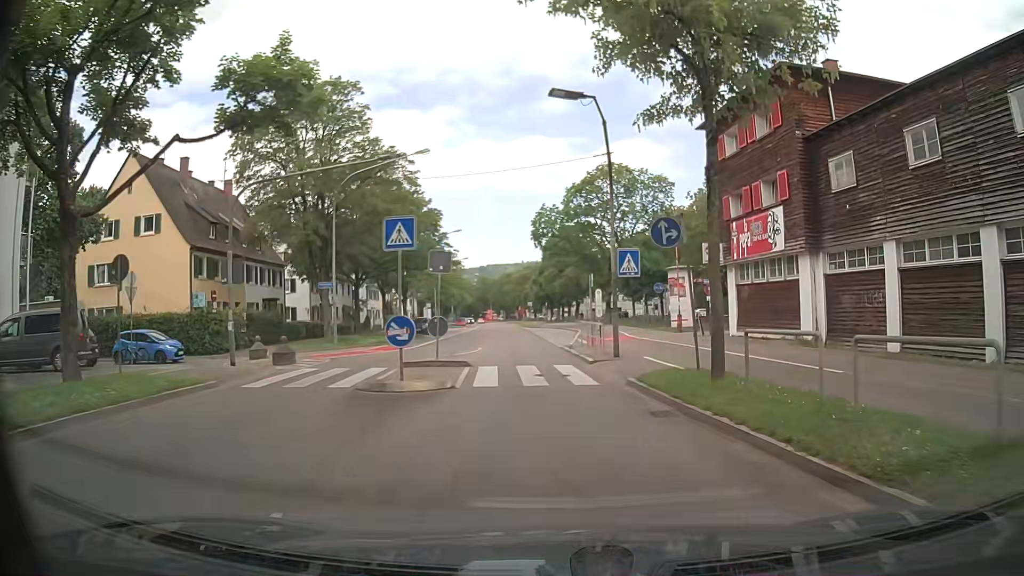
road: secondary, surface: asphalt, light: Day
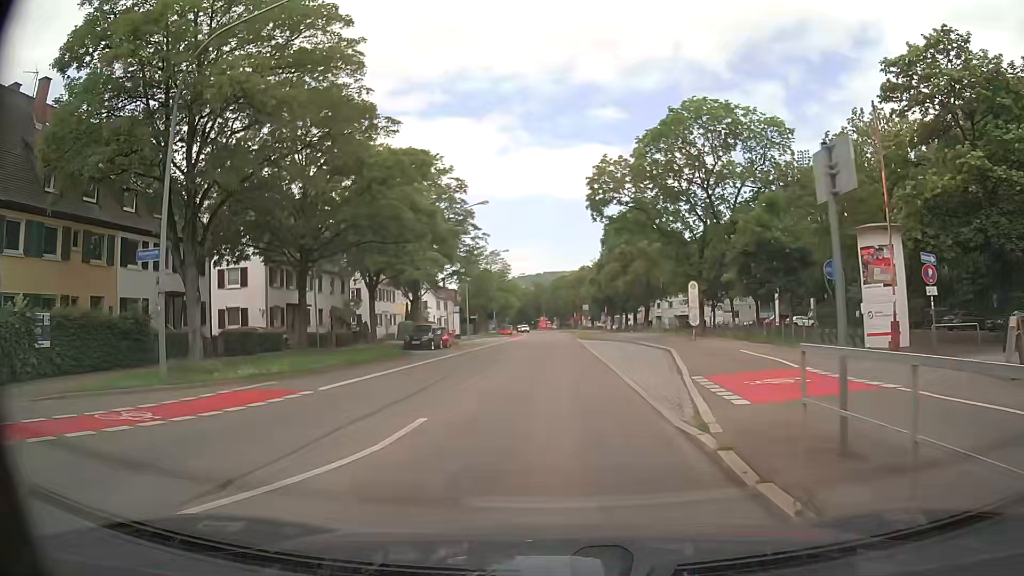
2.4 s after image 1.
(-0.2, +20.6) m; -4°
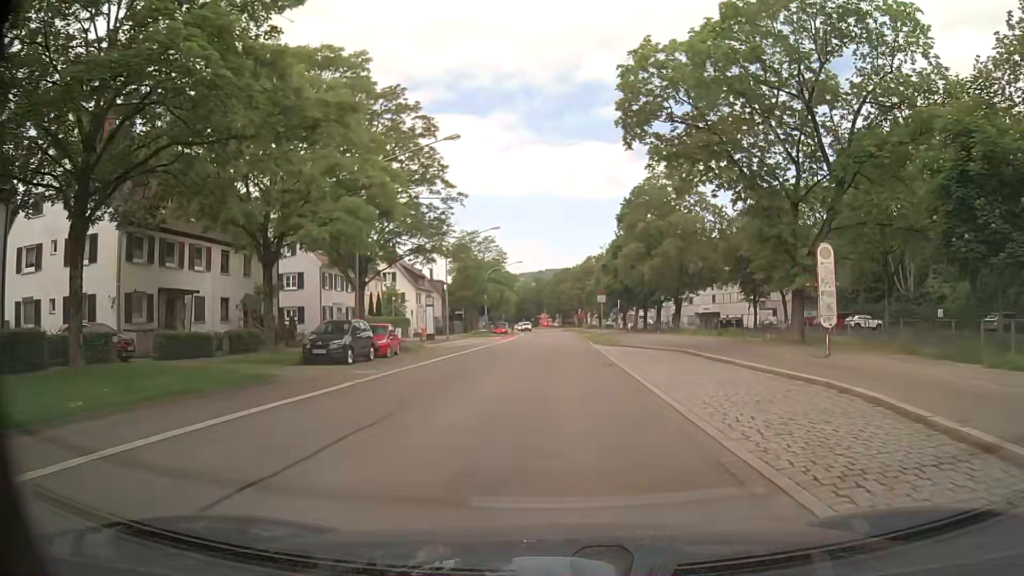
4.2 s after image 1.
(-0.2, +17.2) m; -1°
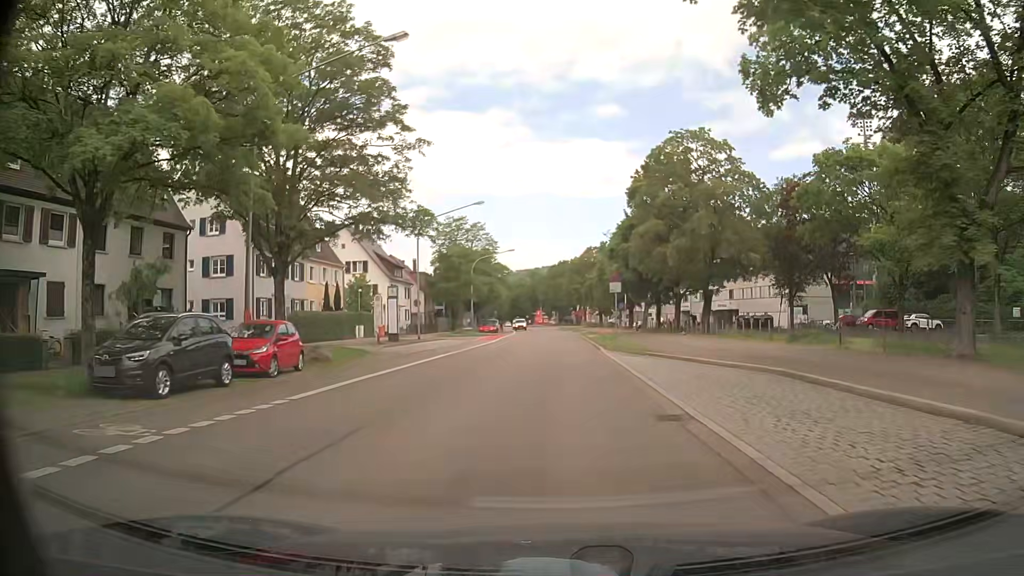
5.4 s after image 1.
(0.0, +12.0) m; 0°
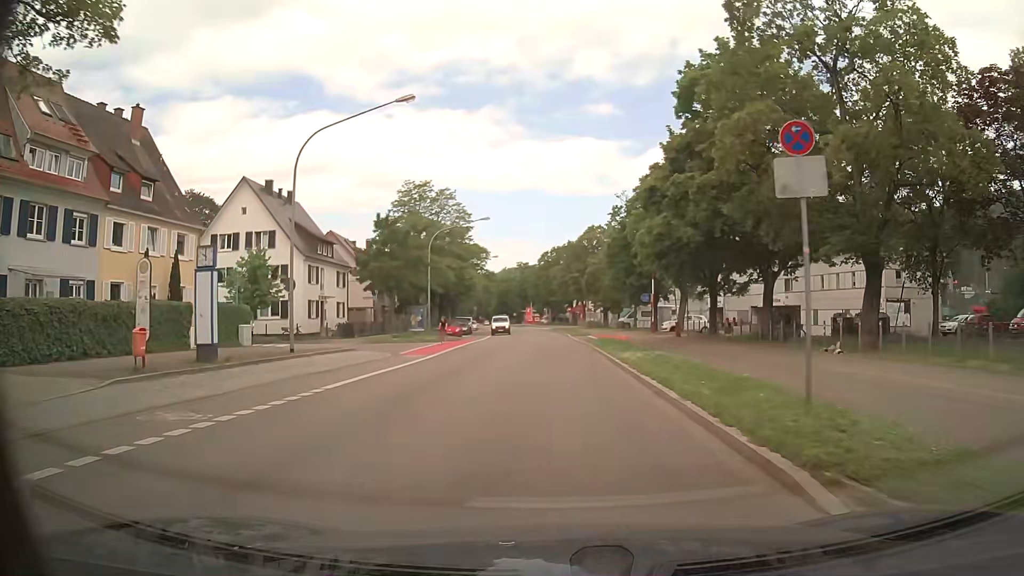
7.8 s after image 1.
(+0.3, +24.5) m; +1°
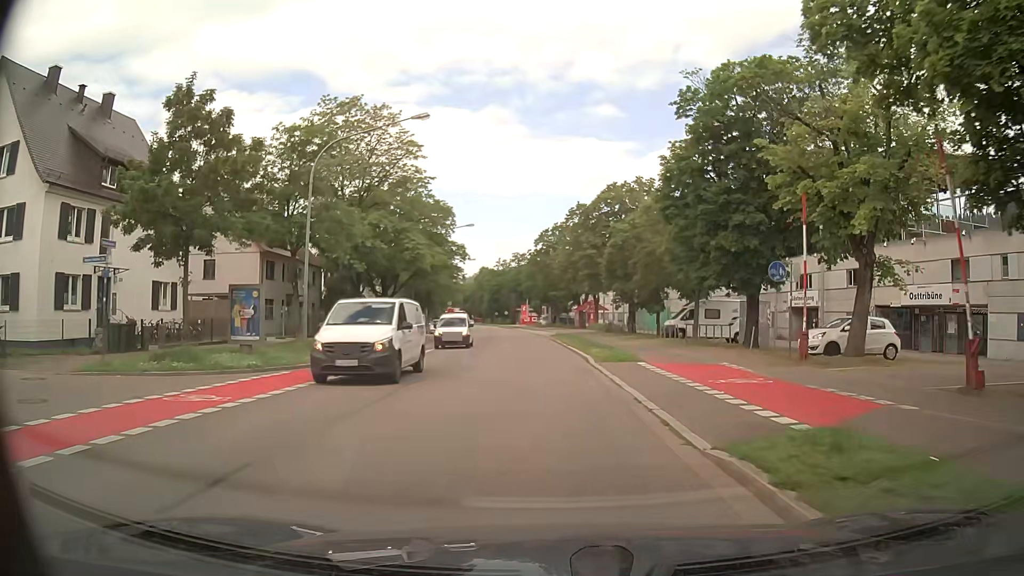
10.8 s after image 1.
(0.0, +29.7) m; +1°
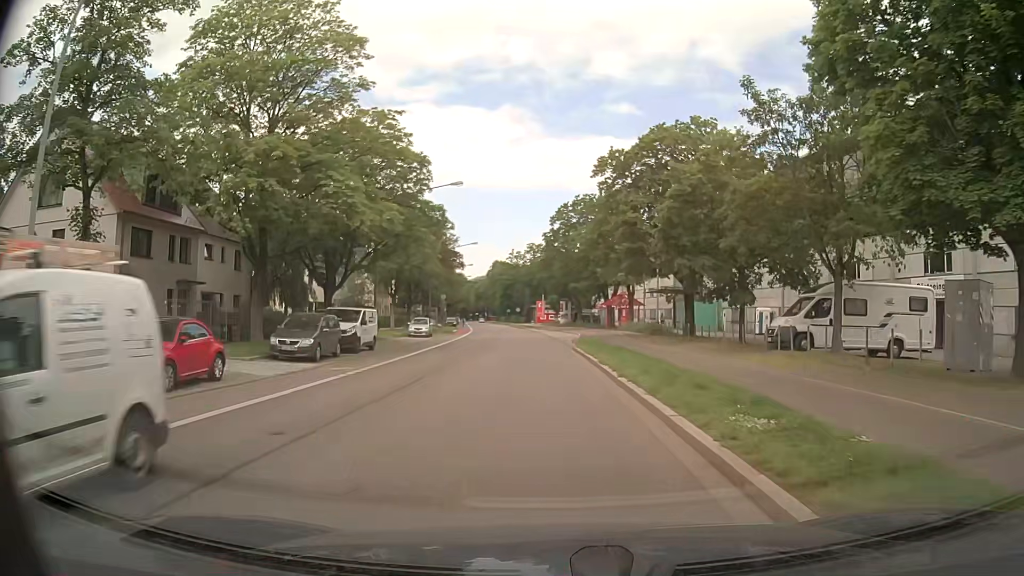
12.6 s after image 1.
(-0.4, +18.3) m; -2°
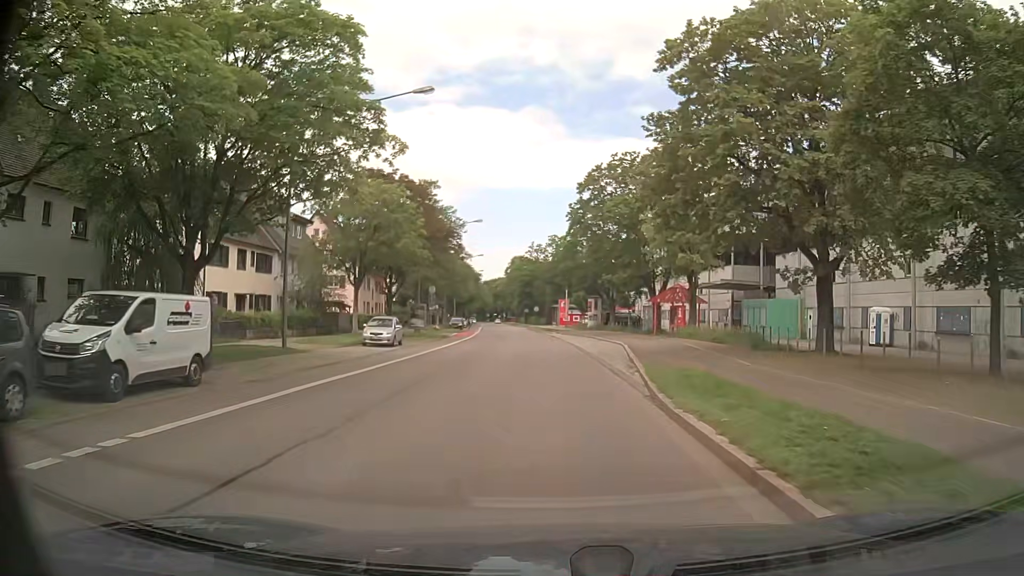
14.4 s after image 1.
(-0.4, +18.3) m; -2°
(0, +10) (-1, +20) (-1, +30) (-2, +40) (-2, +50) (-3, +60) (-4, +70) (-5, +80) (-6, +90) (-7, +100) m
